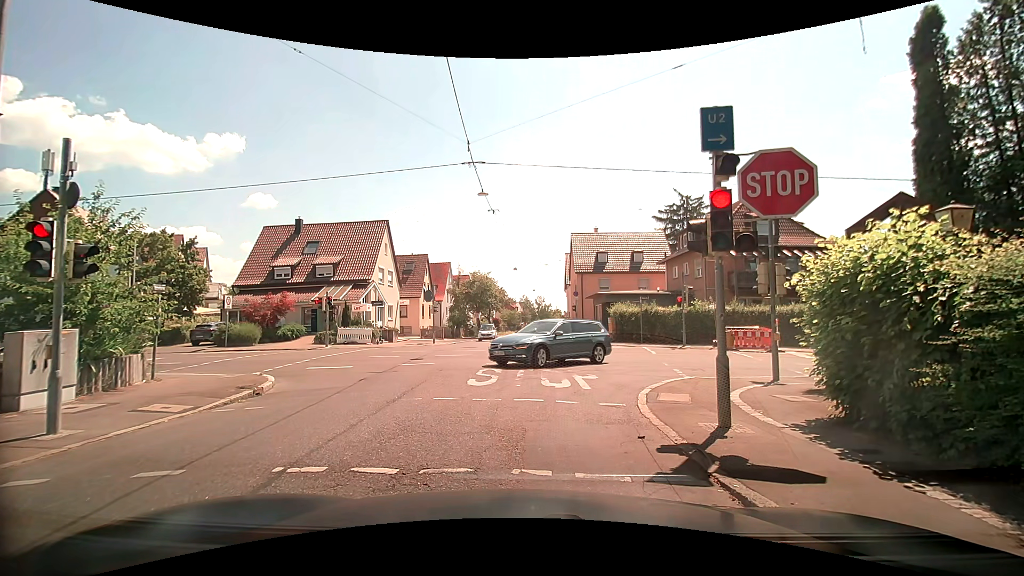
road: tertiary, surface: asphalt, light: Day
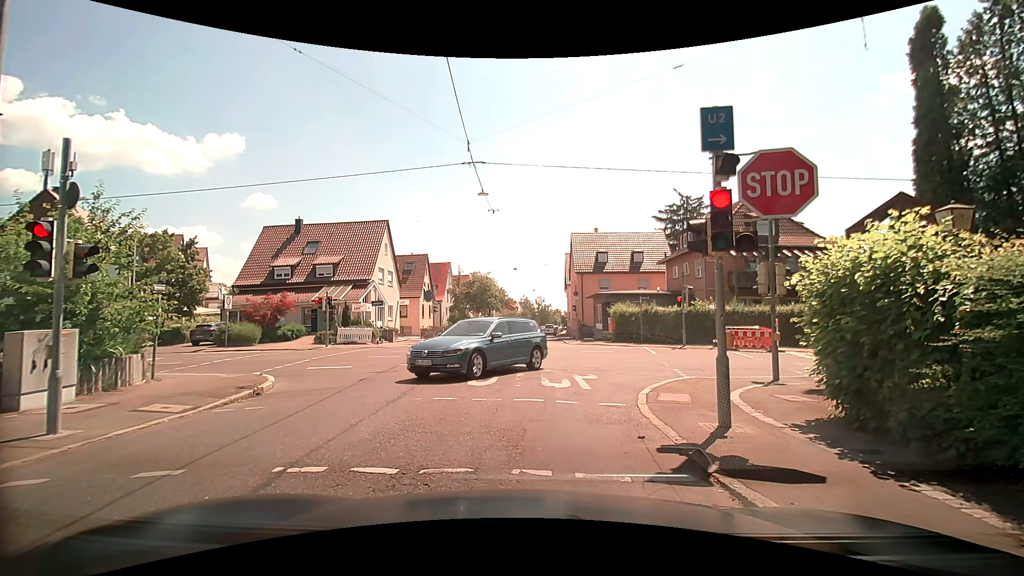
(0.0, 0.0) m; 0°
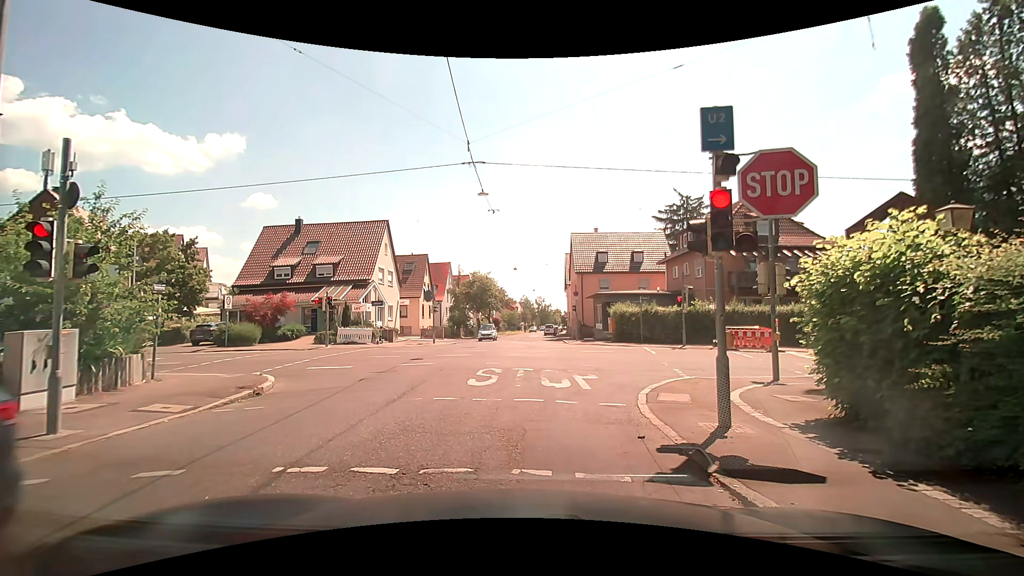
(0.0, 0.0) m; 0°
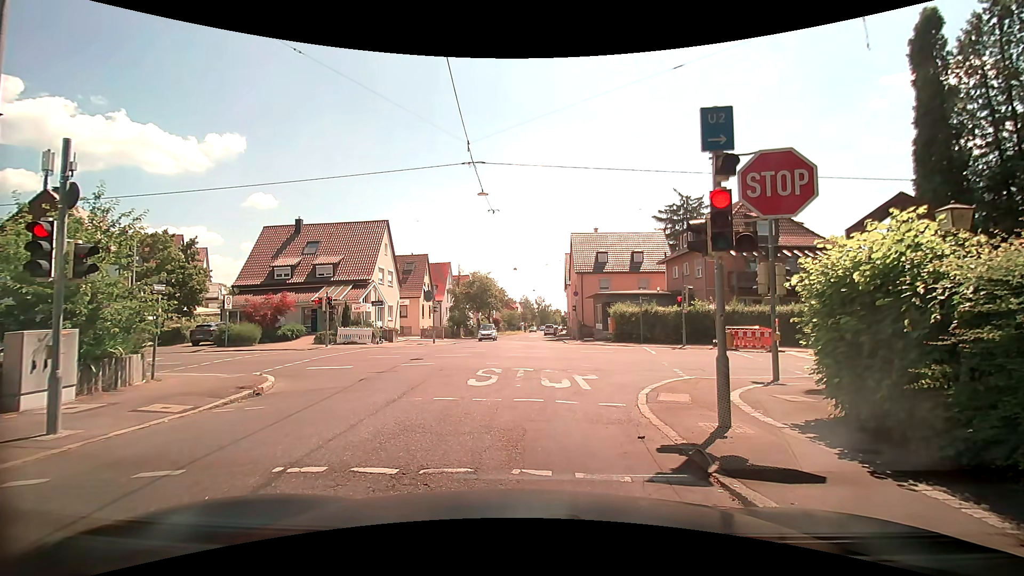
(0.0, 0.0) m; 0°
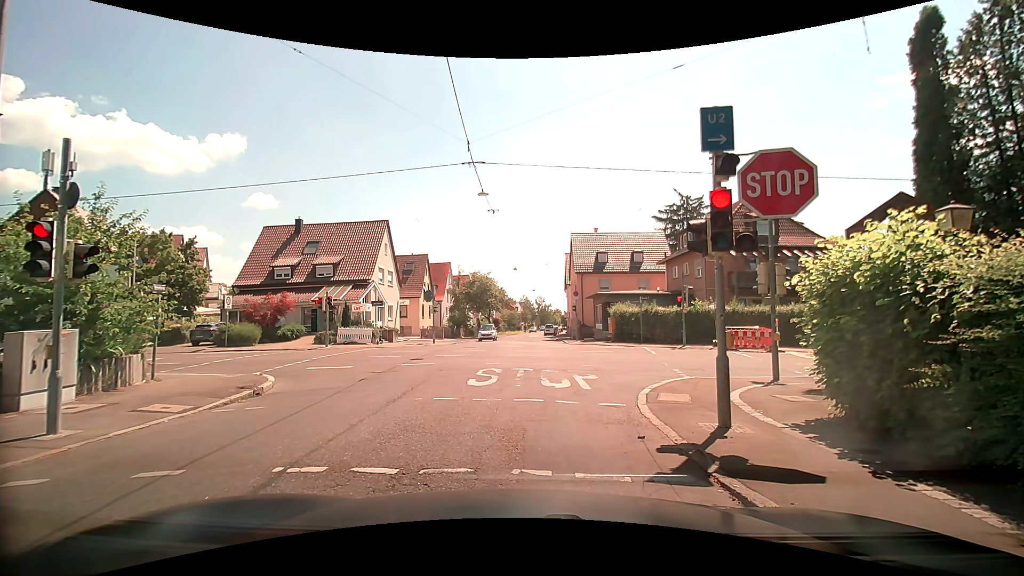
(0.0, 0.0) m; 0°
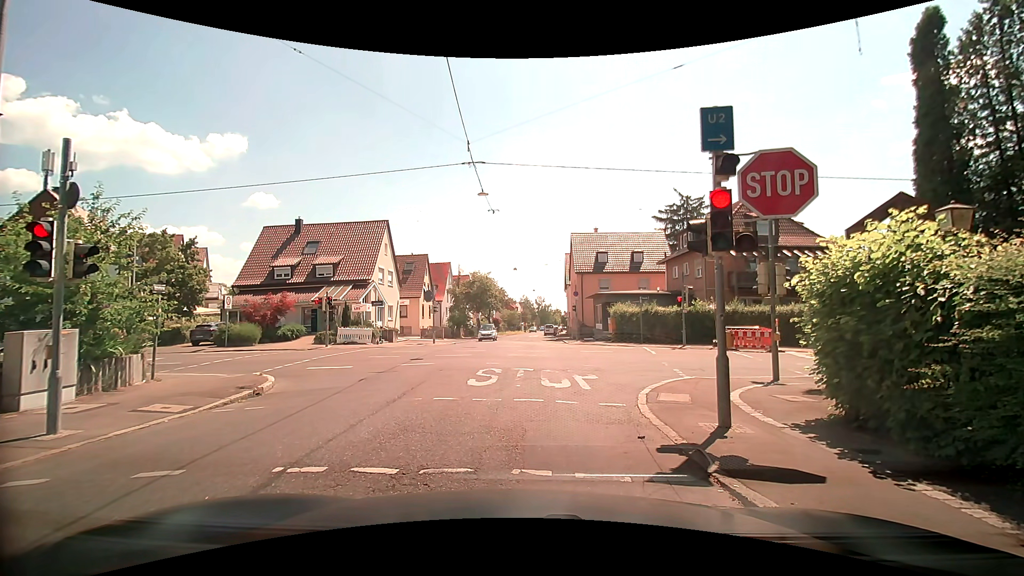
(0.0, 0.0) m; 0°
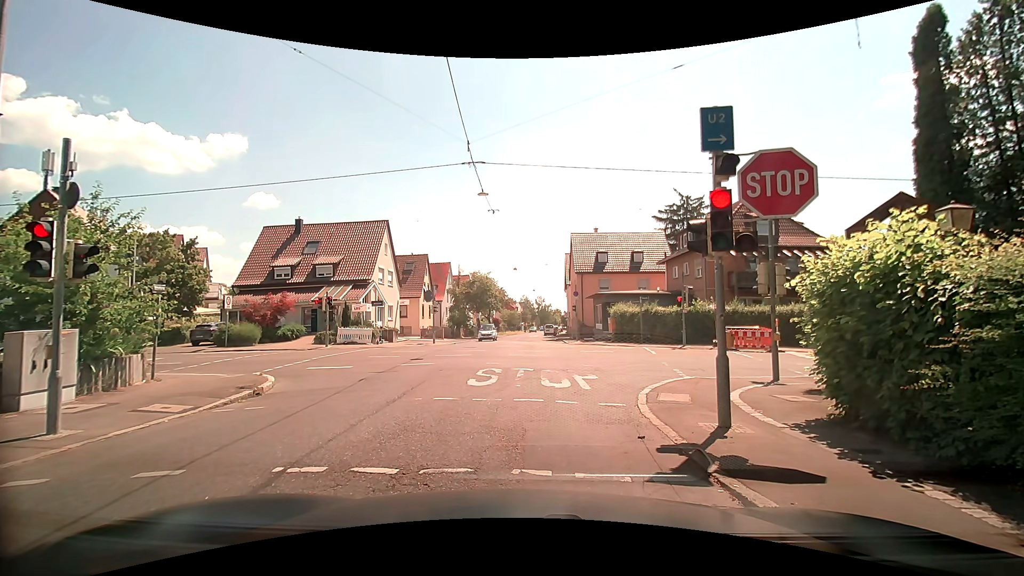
(0.0, 0.0) m; 0°
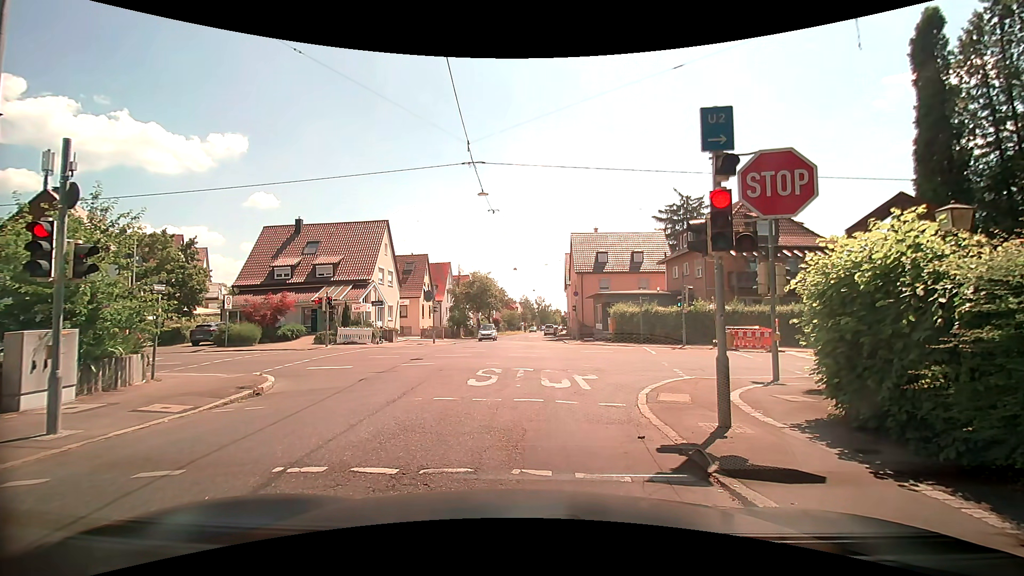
(0.0, 0.0) m; 0°
